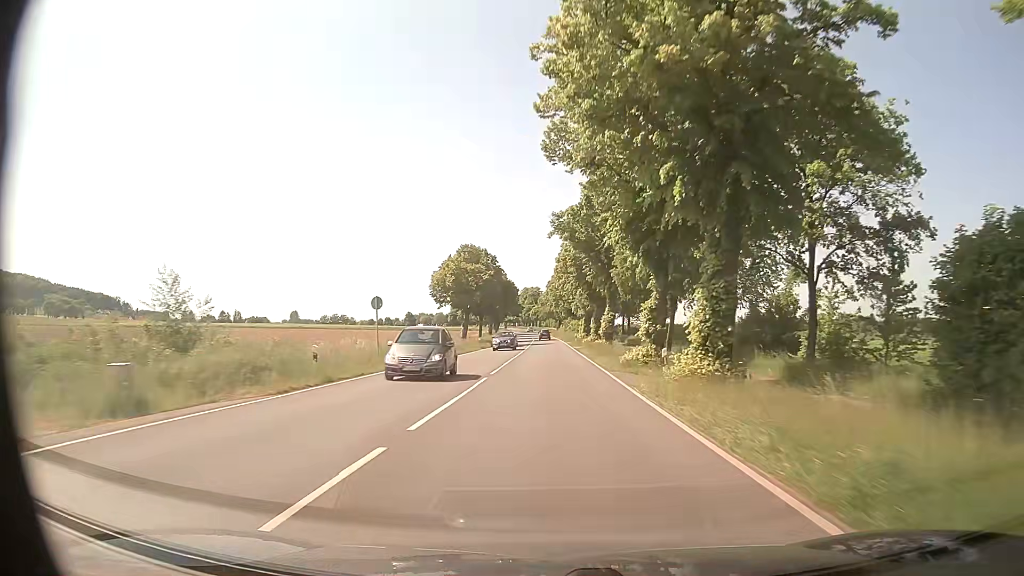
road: primary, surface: asphalt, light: Day
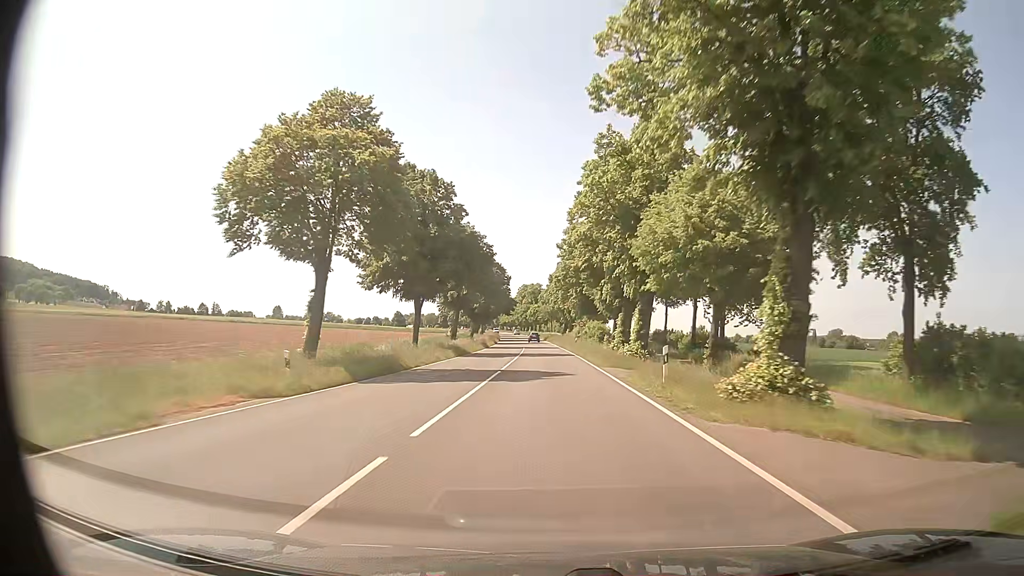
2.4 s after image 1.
(0.0, +52.5) m; 0°
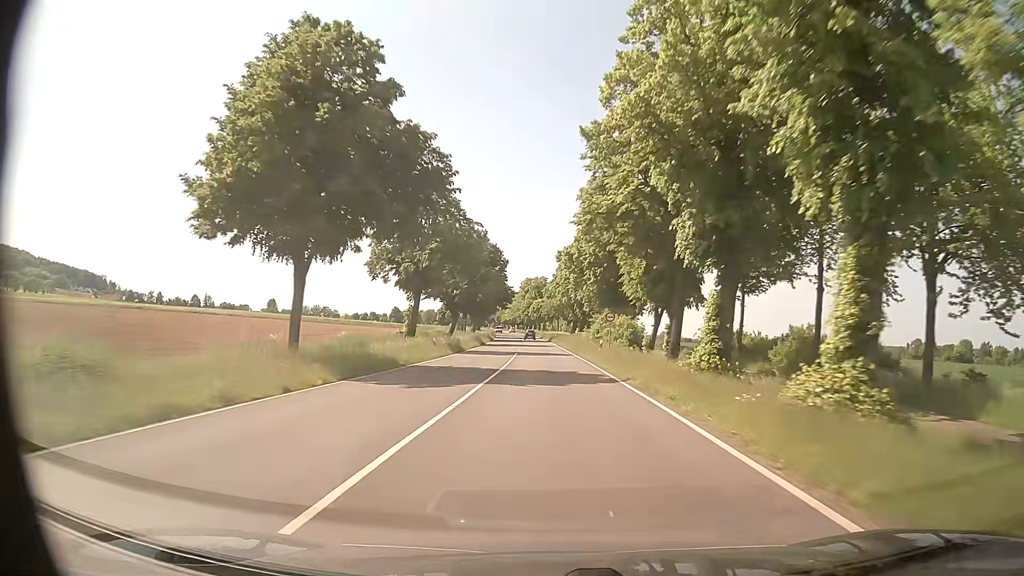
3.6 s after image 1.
(0.0, +26.6) m; 0°
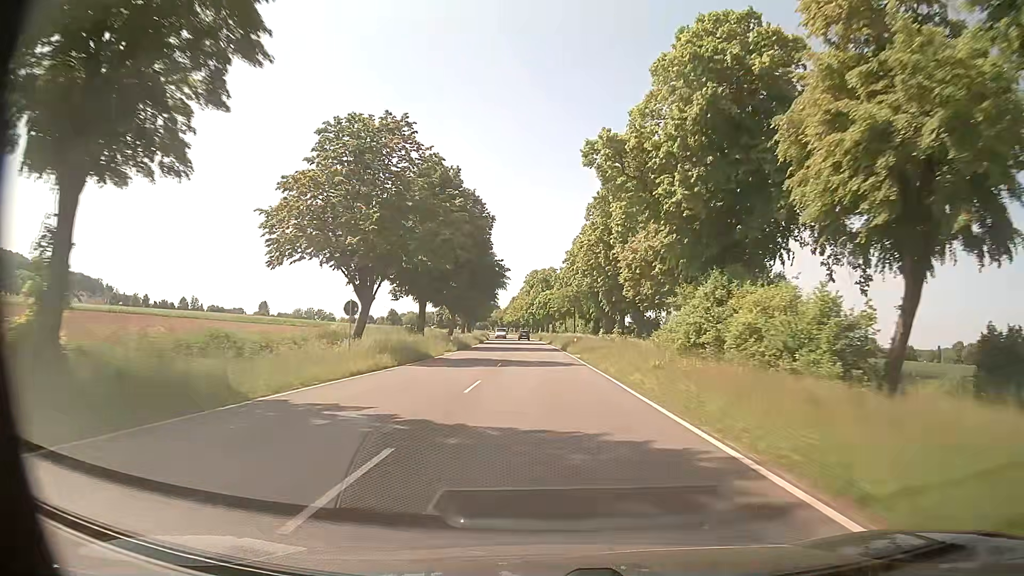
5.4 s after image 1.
(-0.2, +40.3) m; -1°
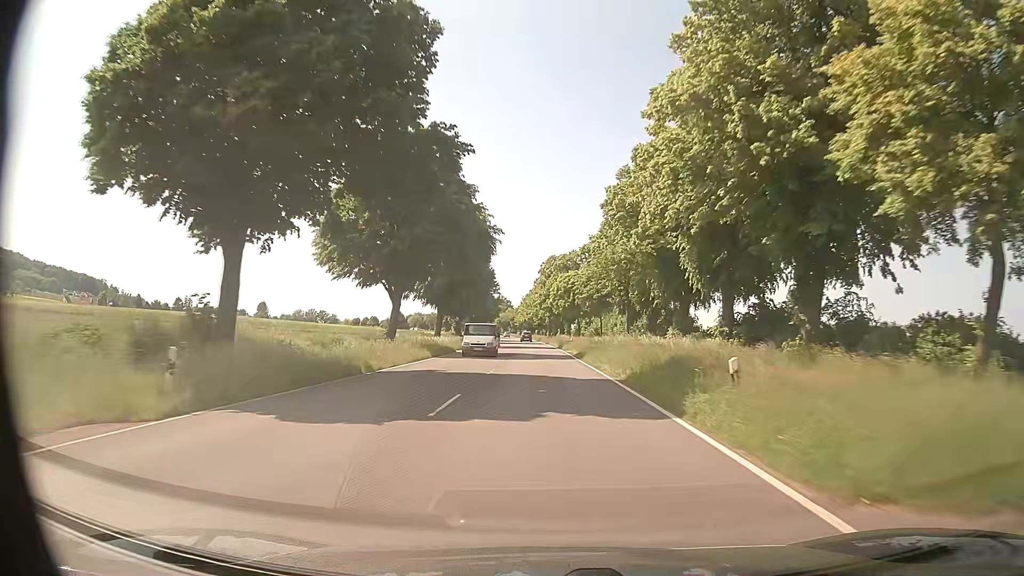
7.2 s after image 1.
(-0.3, +40.7) m; -1°
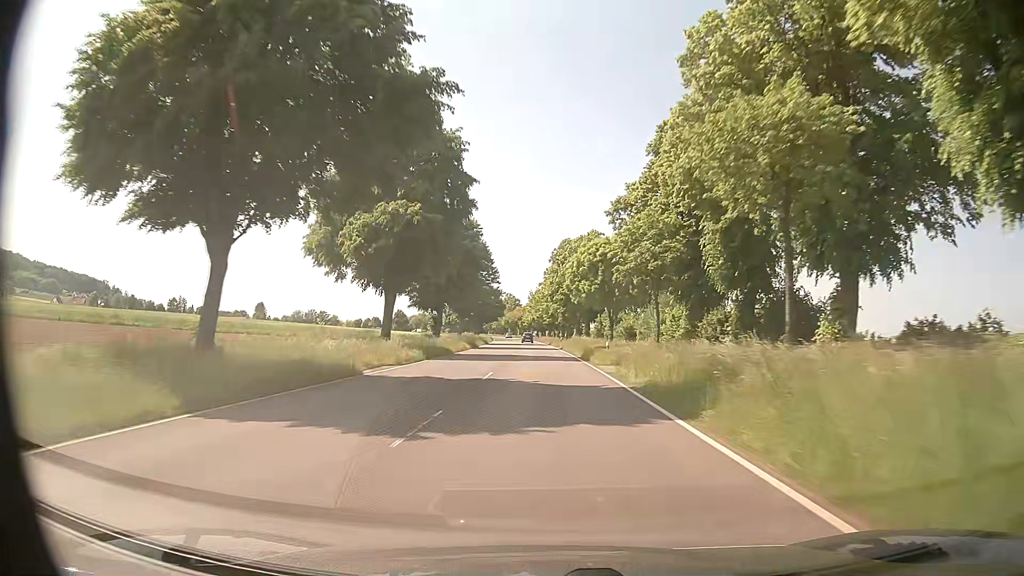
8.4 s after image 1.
(-0.5, +27.2) m; -1°
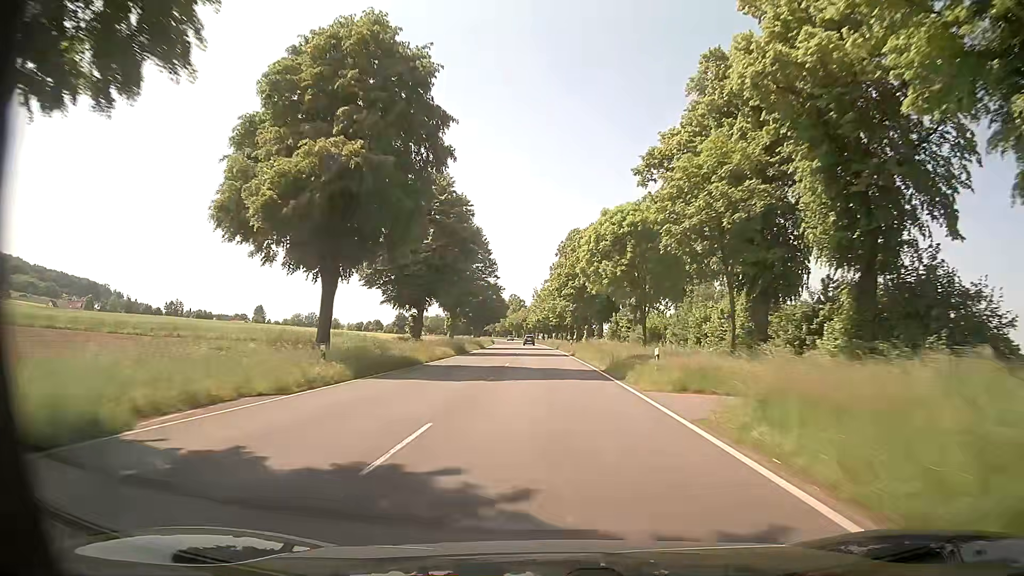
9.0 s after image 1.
(-0.2, +13.6) m; -1°
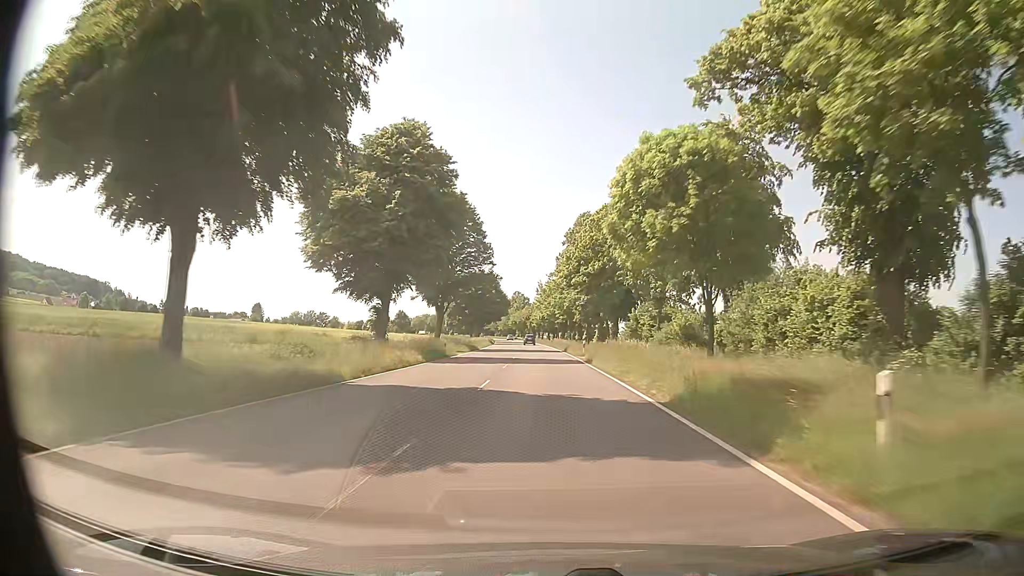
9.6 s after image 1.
(-0.1, +13.7) m; -1°
(0, +10) (0, +20) (0, +30) (0, +40) (-1, +50) (-1, +60) (-1, +70) (-2, +80) (-2, +90) (-3, +100) m
